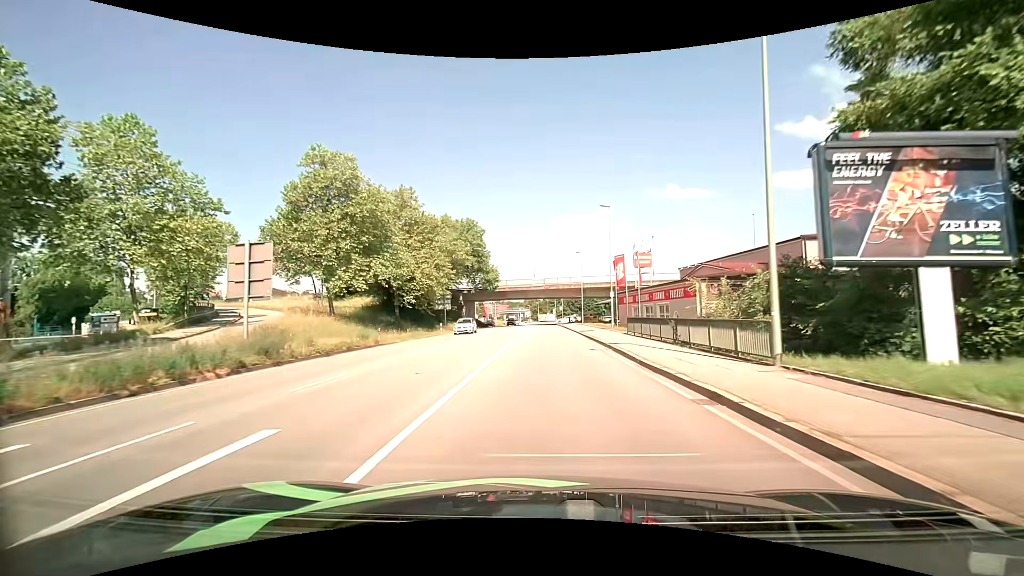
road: primary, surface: asphalt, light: Day
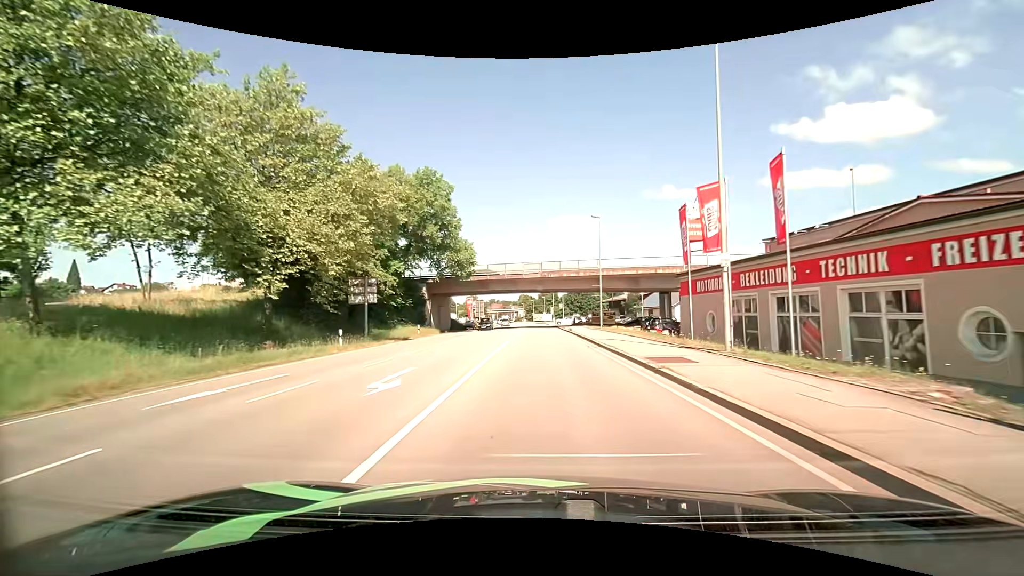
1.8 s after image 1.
(+0.1, +25.6) m; +1°
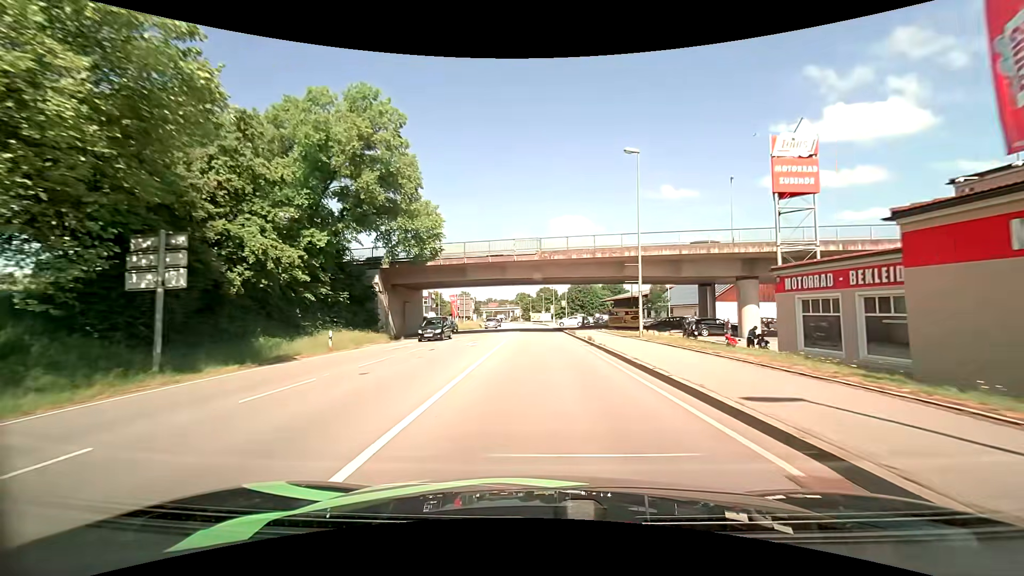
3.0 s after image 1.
(0.0, +18.1) m; 0°
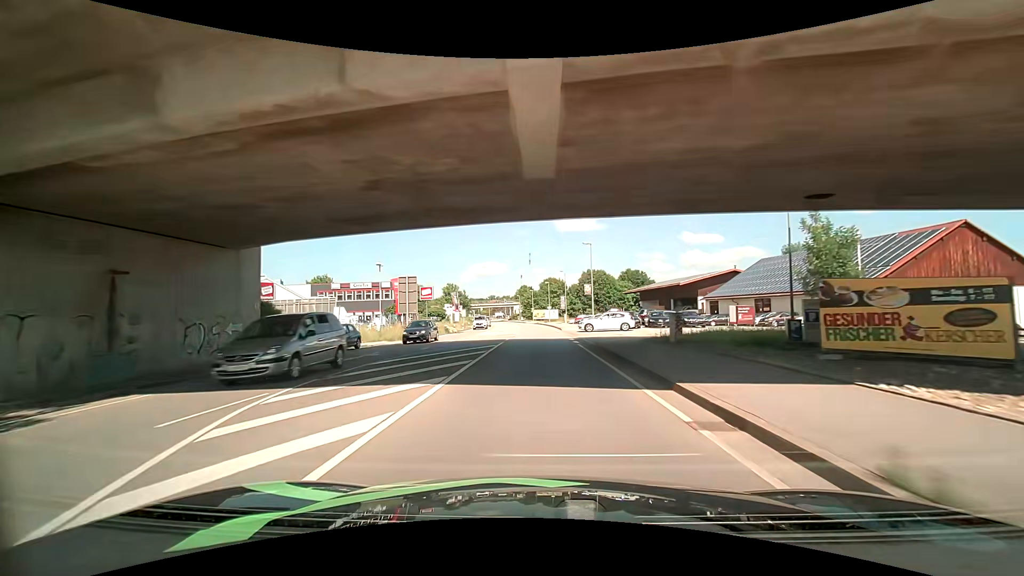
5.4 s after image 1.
(+0.1, +37.9) m; 0°
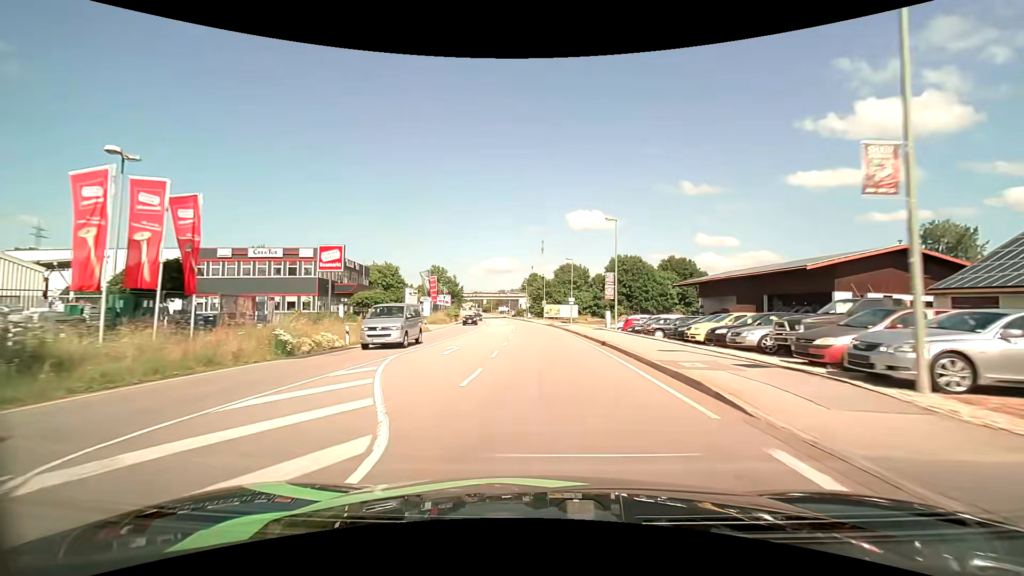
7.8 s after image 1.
(-0.6, +39.0) m; -2°
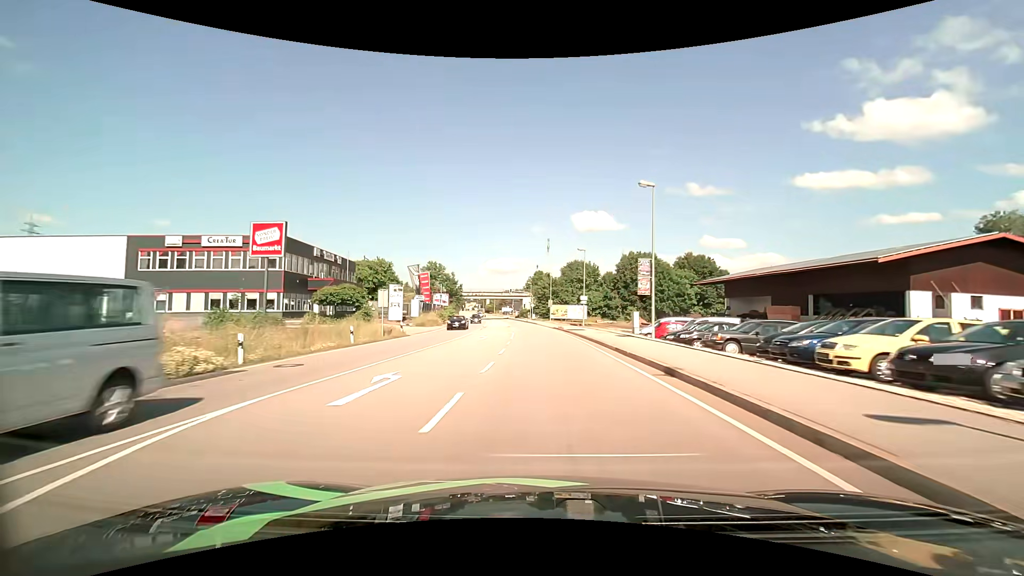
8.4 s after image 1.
(0.0, +9.7) m; -1°
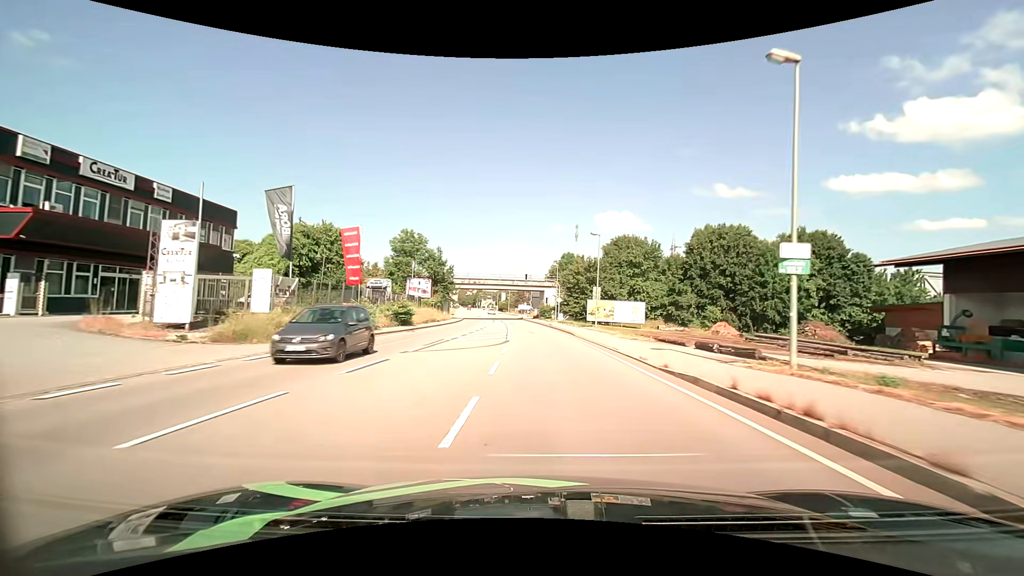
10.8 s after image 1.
(-0.9, +38.2) m; -2°
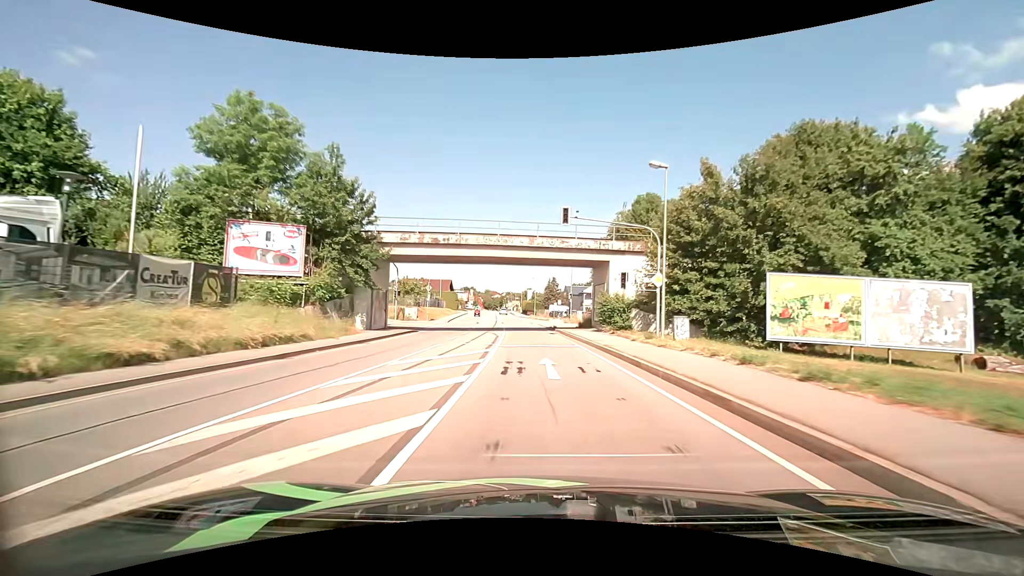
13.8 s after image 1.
(-1.4, +46.6) m; -4°
(0, +10) (0, +20) (-1, +30) (-1, +40) (-2, +50) (-3, +60) (-4, +70) (-5, +80) (-6, +90) (-7, +100) m
